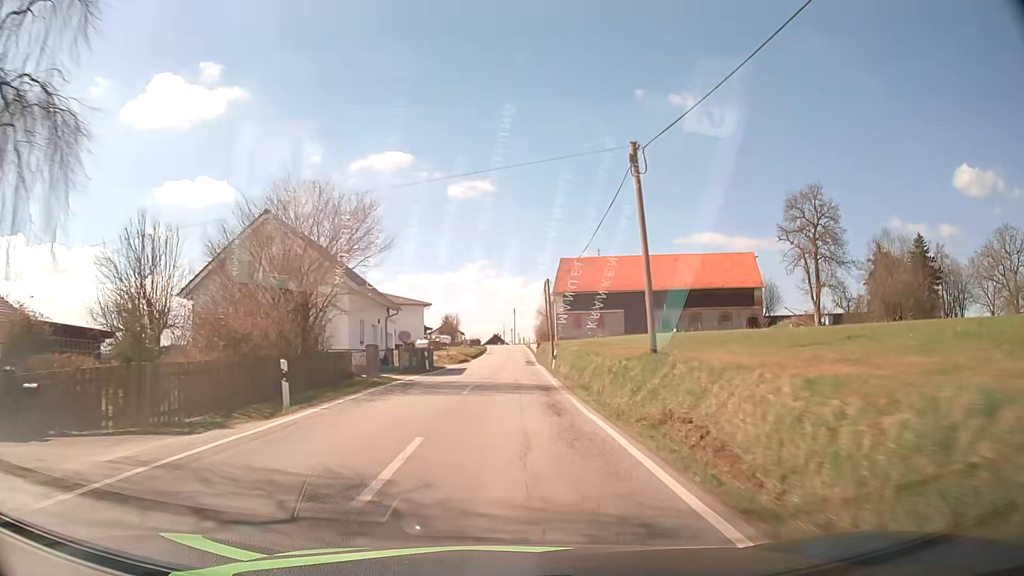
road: tertiary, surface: asphalt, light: Day
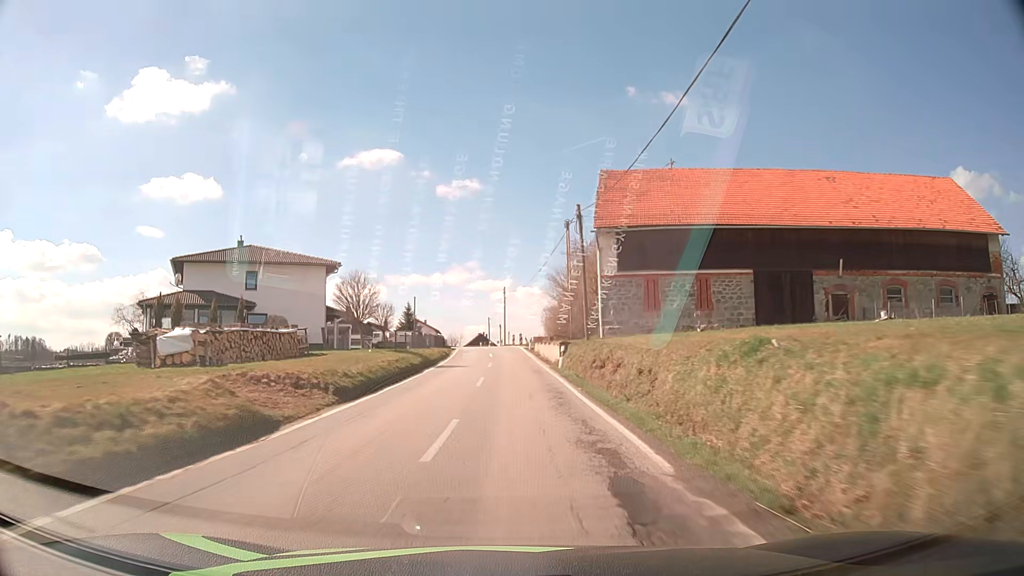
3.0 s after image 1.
(+0.3, +46.6) m; +1°
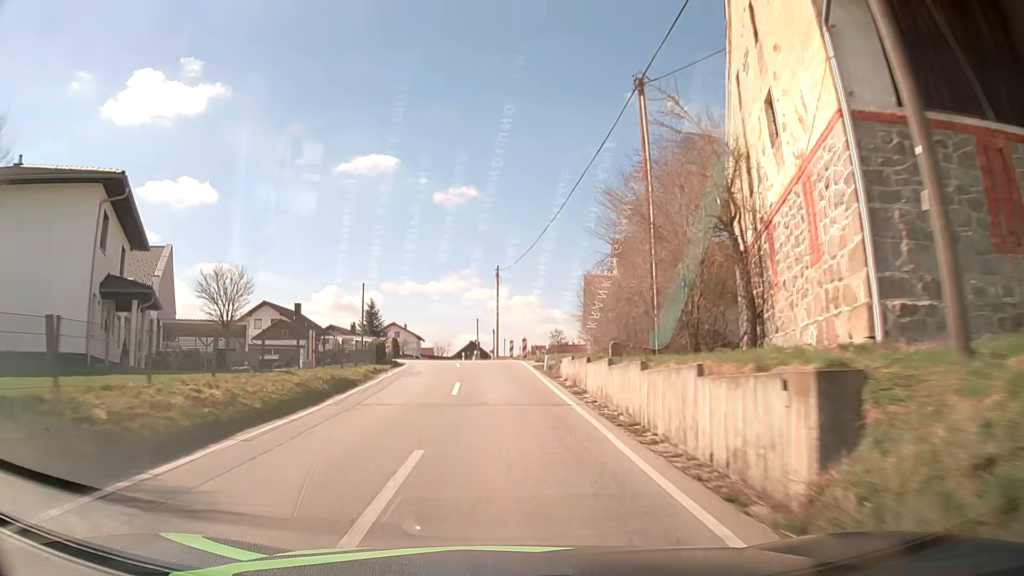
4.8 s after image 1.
(+0.3, +27.9) m; +1°
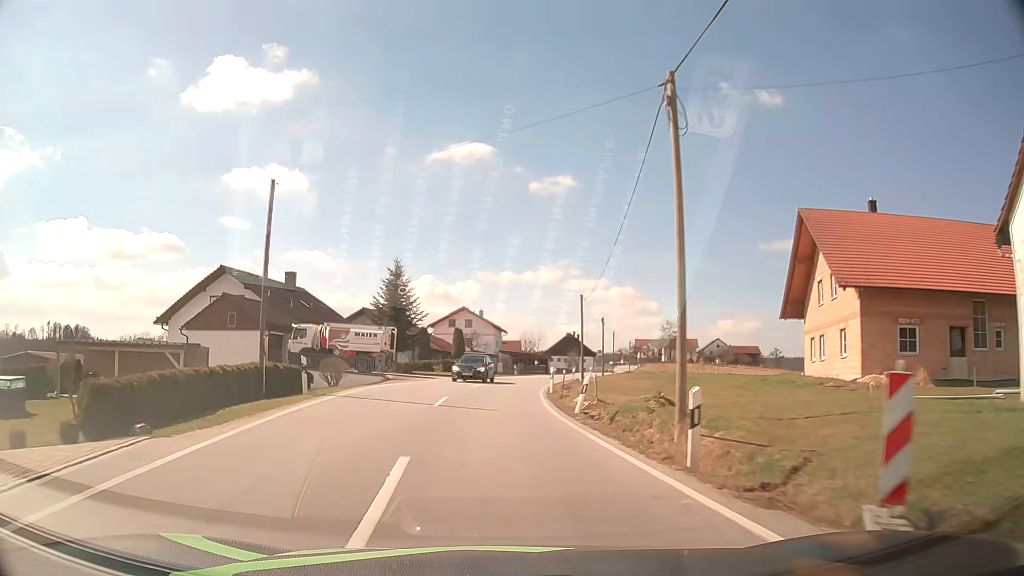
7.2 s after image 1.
(-1.9, +36.2) m; -7°
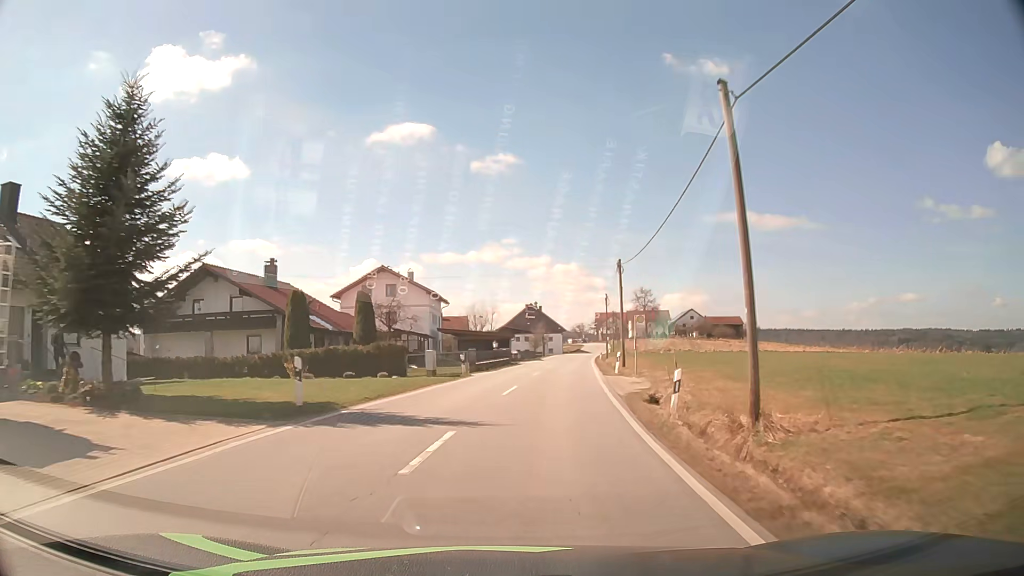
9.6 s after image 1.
(-0.1, +33.6) m; +4°
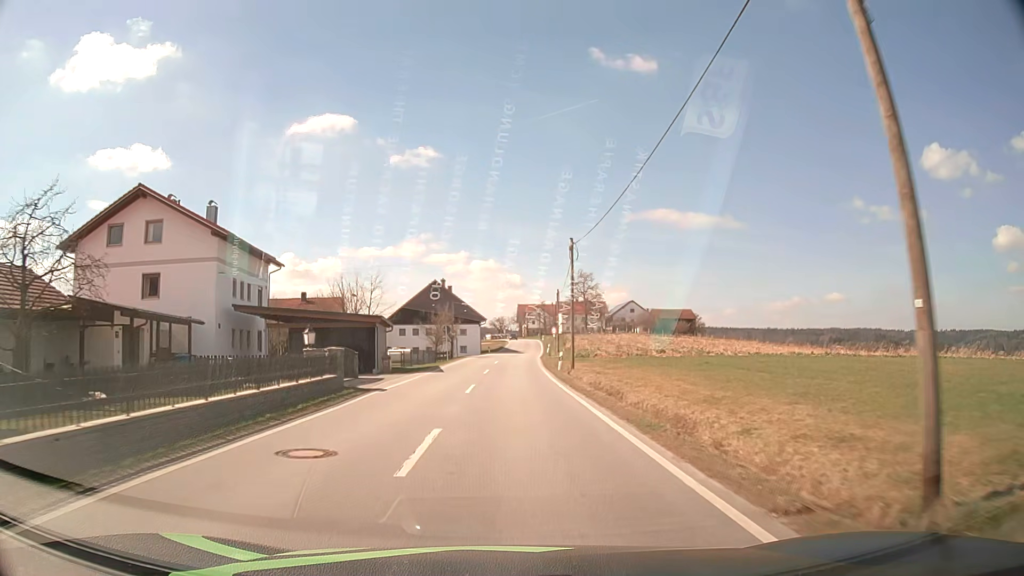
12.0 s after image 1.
(+2.8, +35.5) m; +7°
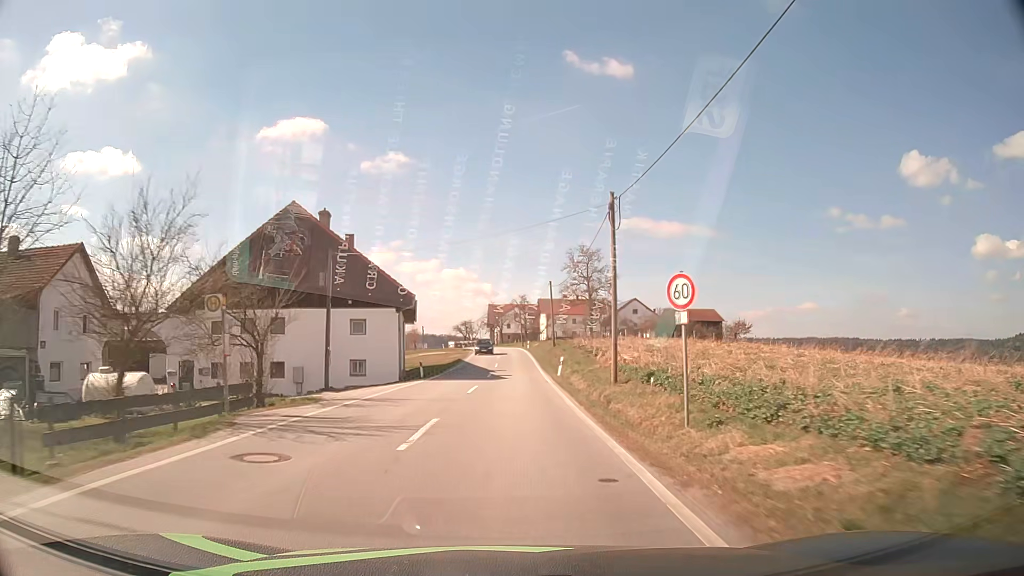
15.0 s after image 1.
(+0.6, +46.2) m; +2°
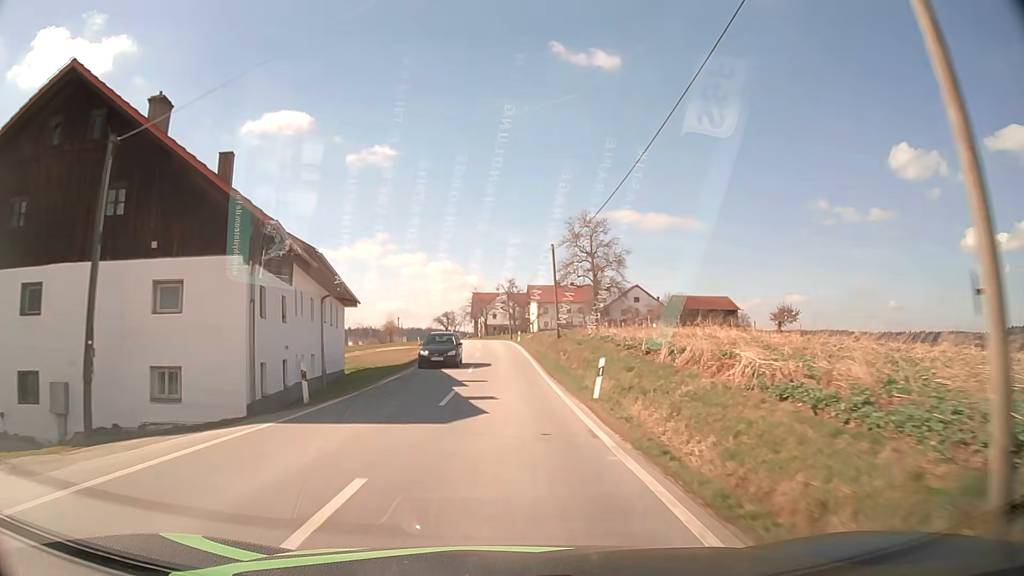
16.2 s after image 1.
(+0.3, +18.2) m; +1°
(0, +10) (0, +20) (0, +30) (0, +40) (0, +50) (-1, +60) (-1, +70) (-2, +80) (-4, +90) (-5, +100) m
